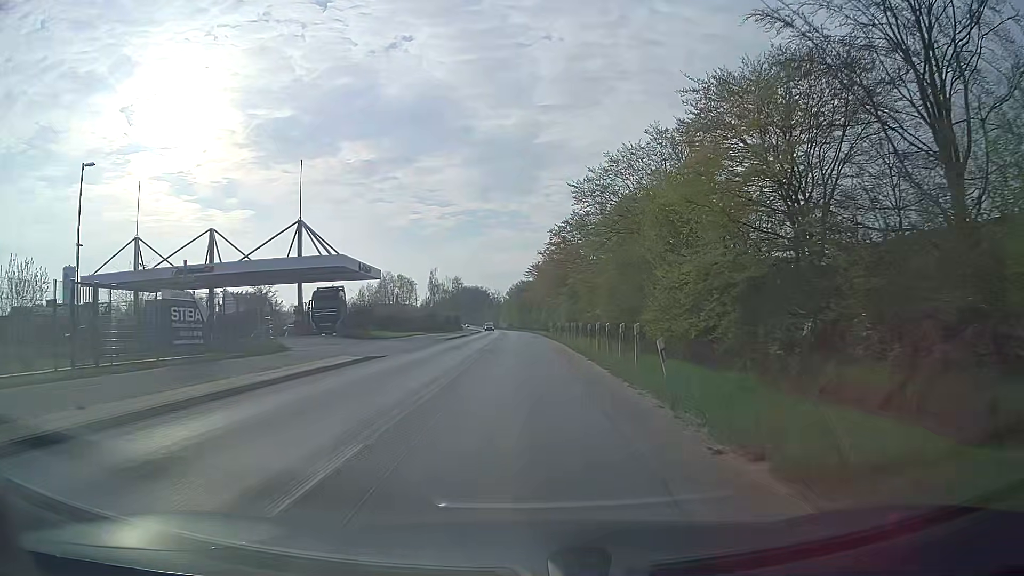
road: secondary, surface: asphalt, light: Day
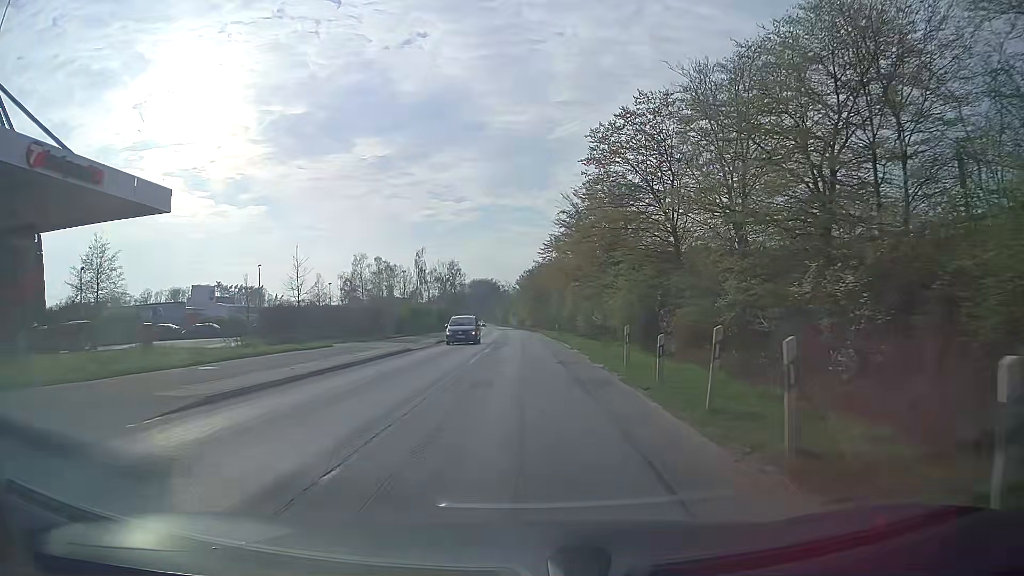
(-0.6, +38.4) m; -2°
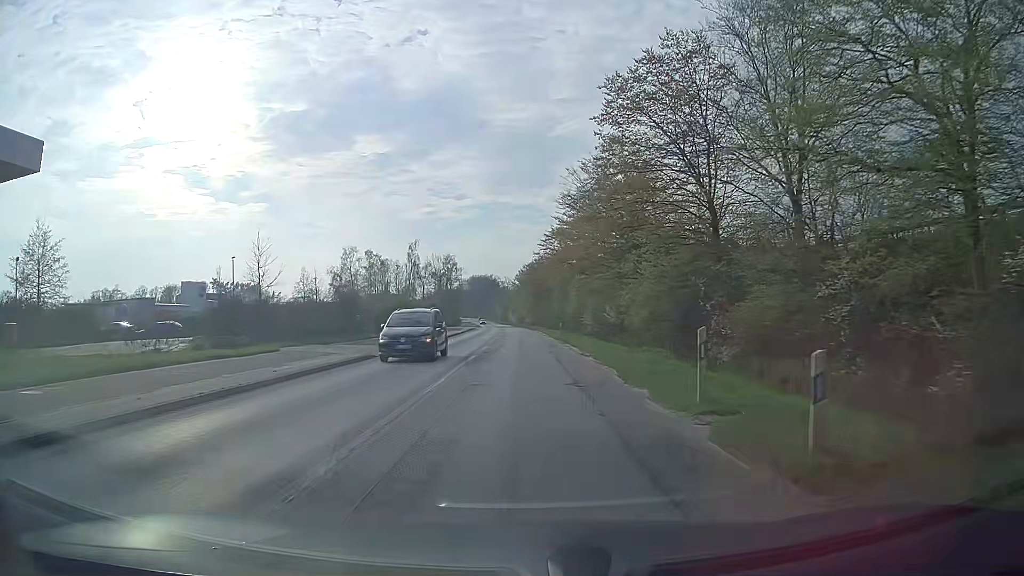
(0.0, +7.7) m; +1°
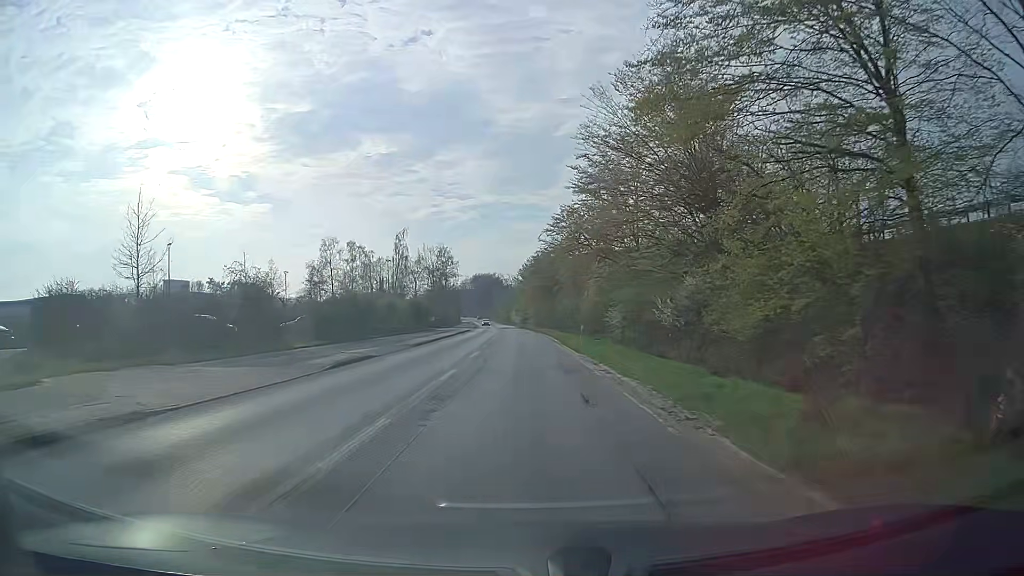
(-0.3, +15.4) m; -1°
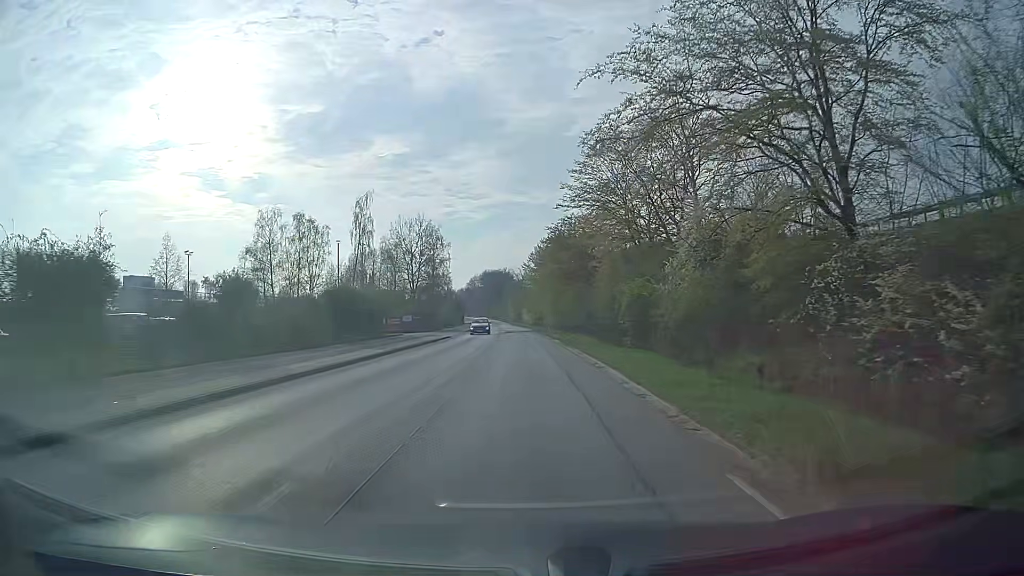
(-0.3, +30.7) m; -1°
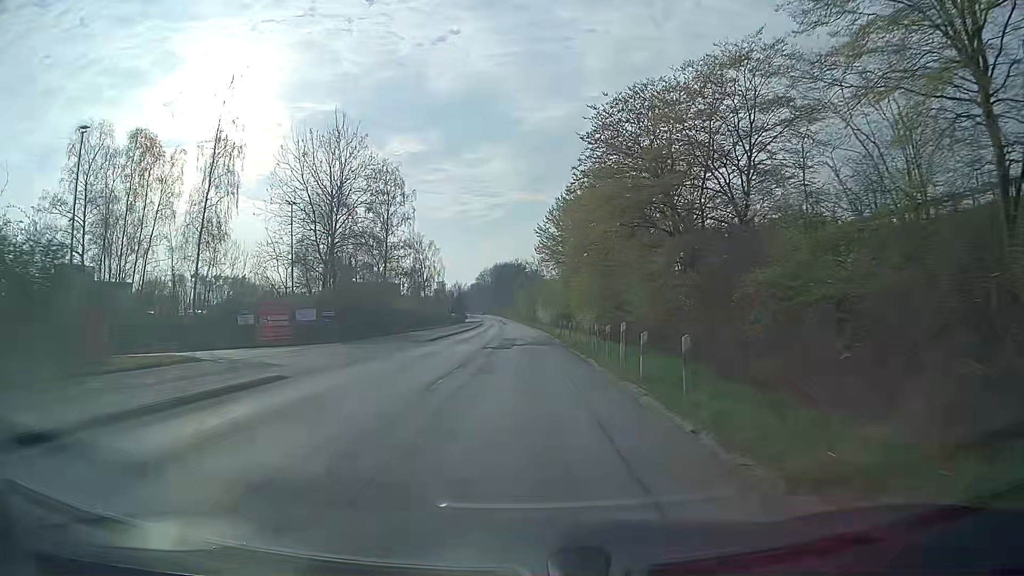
(-0.5, +38.2) m; -1°
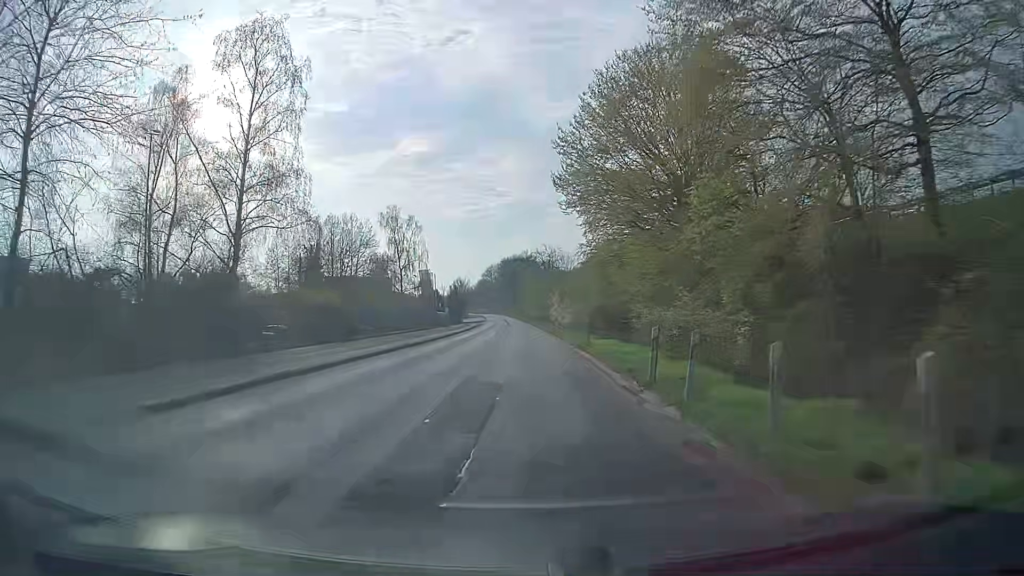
(-0.4, +30.5) m; -1°
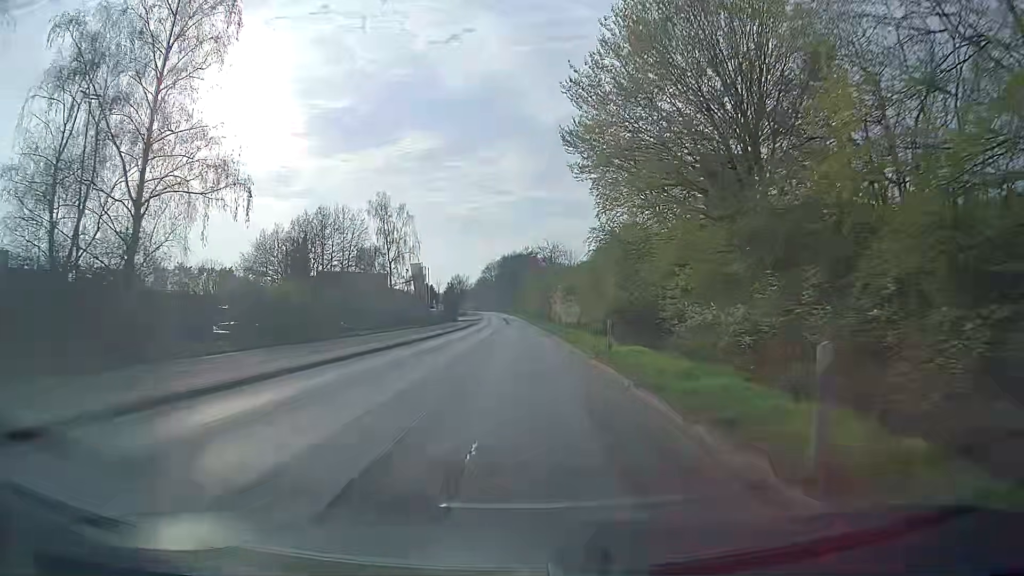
(0.0, +7.6) m; +1°
